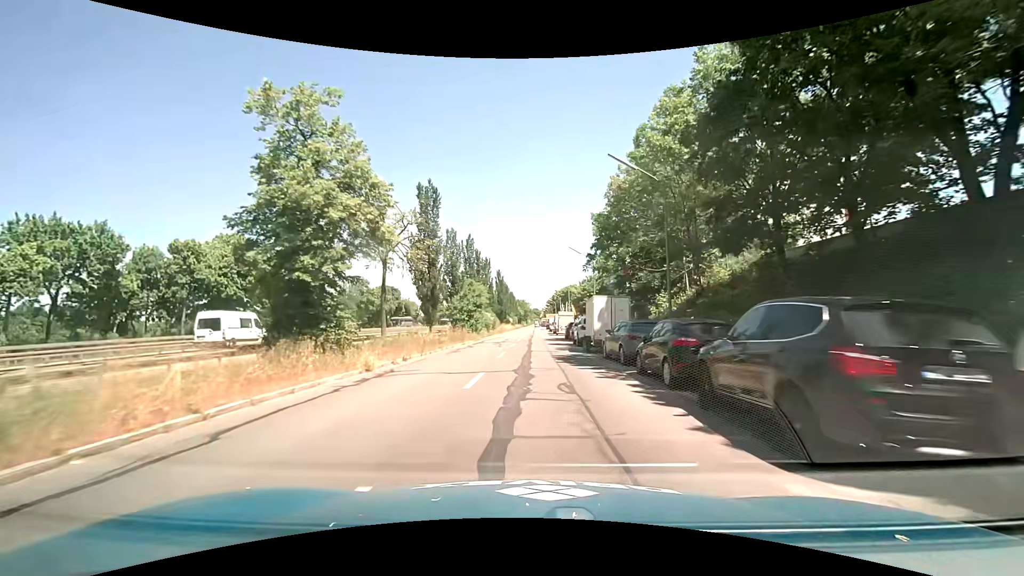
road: tertiary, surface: asphalt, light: Day
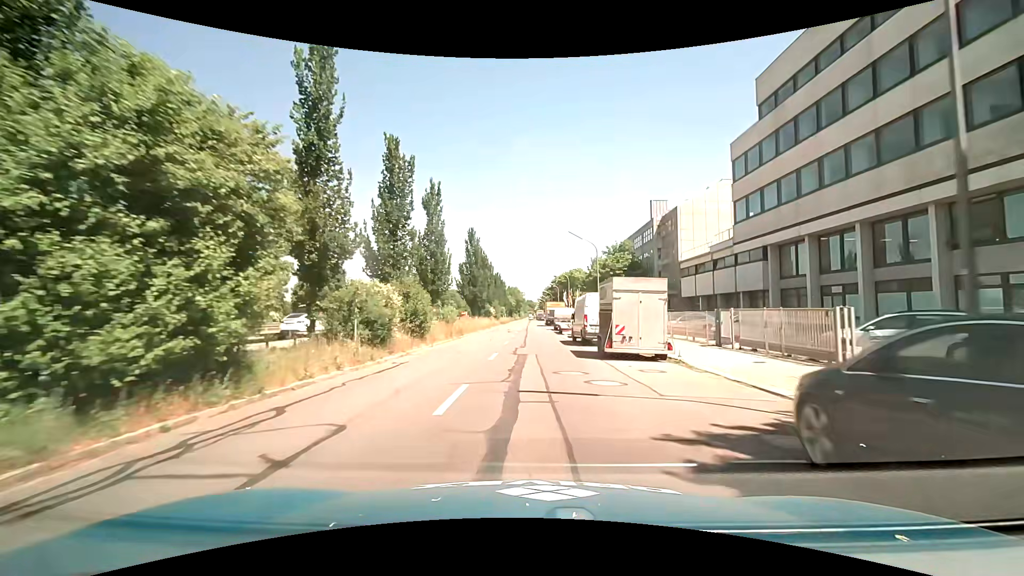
(+0.2, +39.6) m; +1°
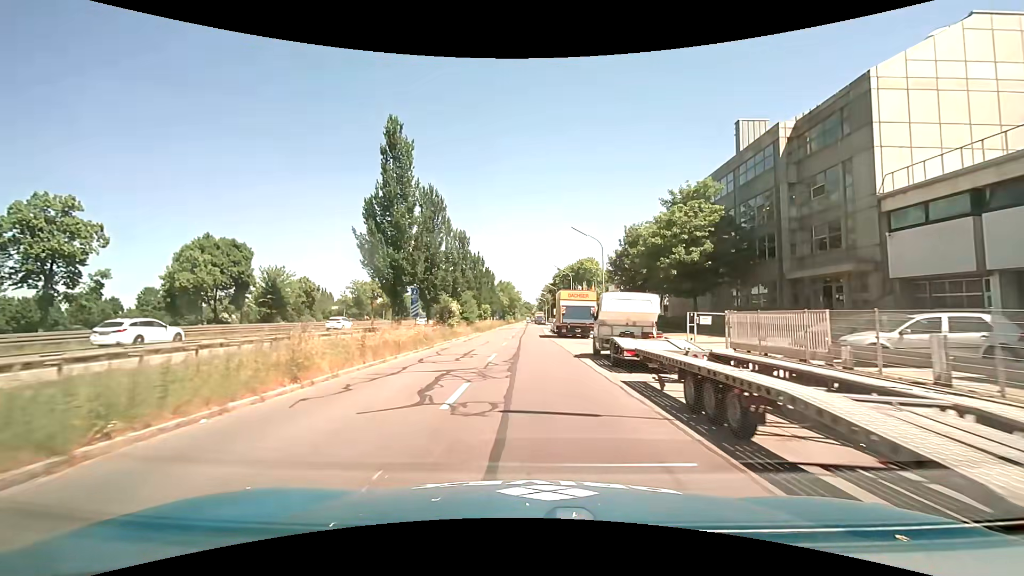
(0.0, +35.5) m; -1°
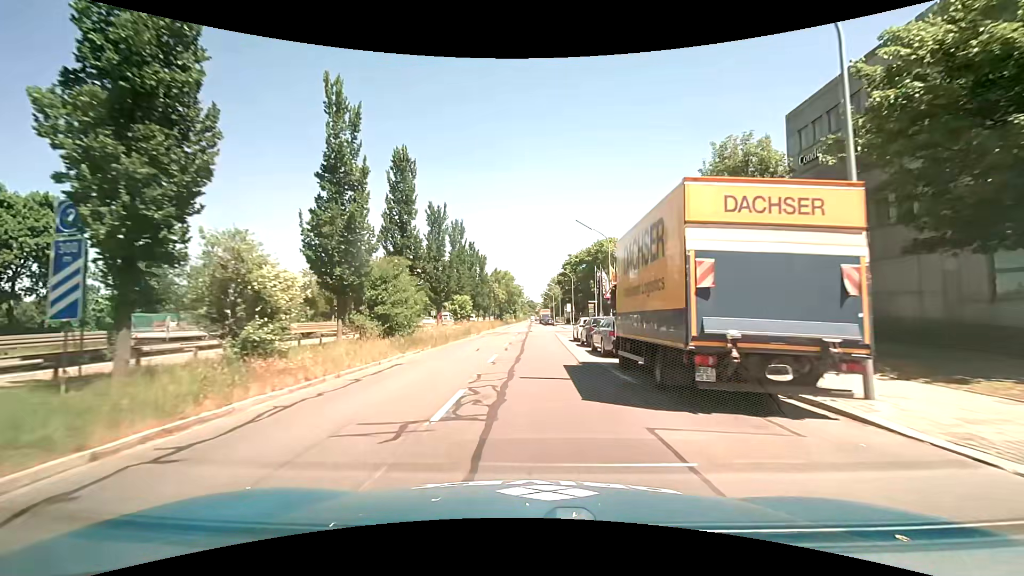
(+0.3, +28.3) m; 0°
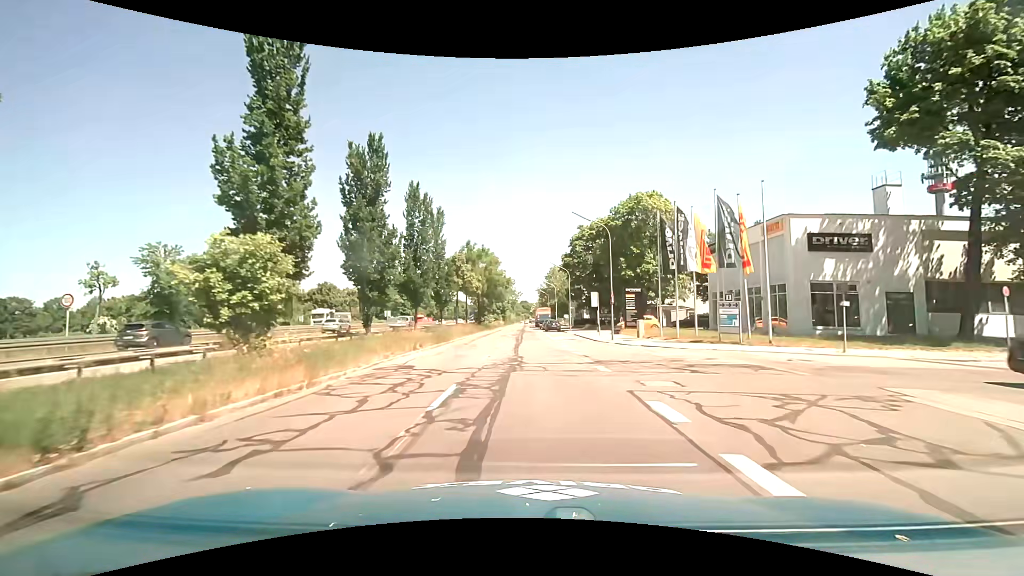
(+0.3, +35.3) m; +1°
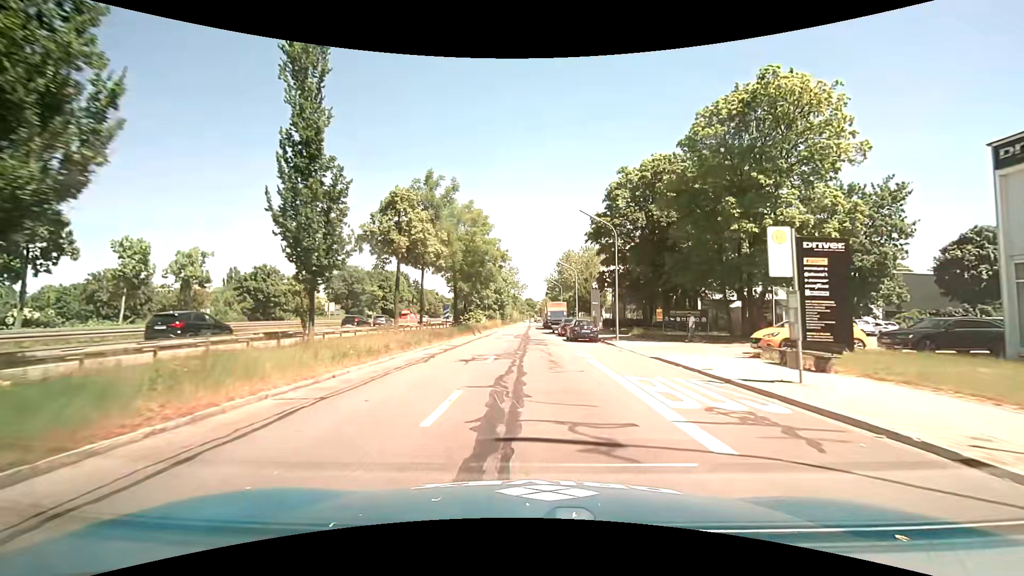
(-0.3, +28.3) m; 0°
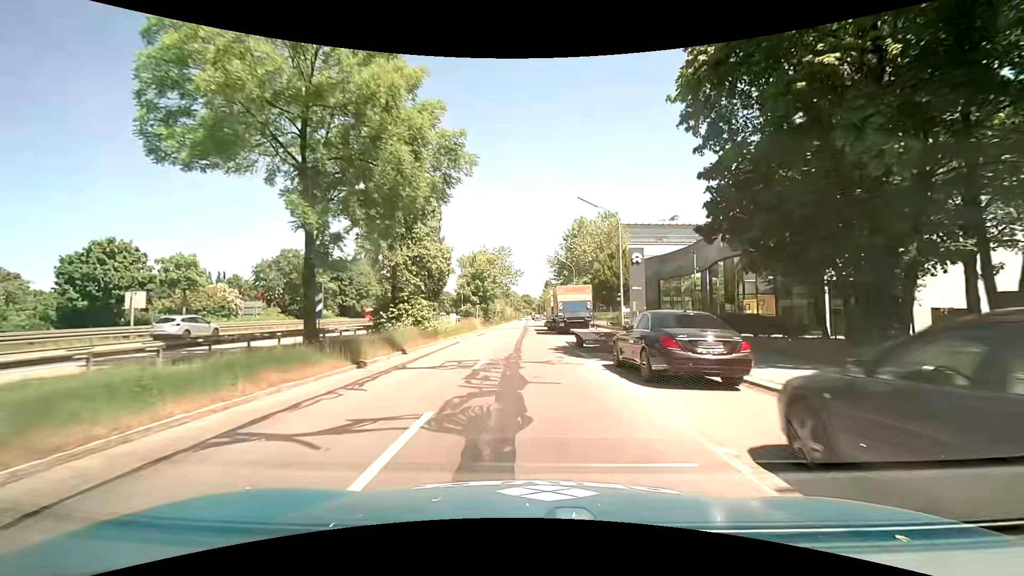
(-0.1, +29.9) m; 0°
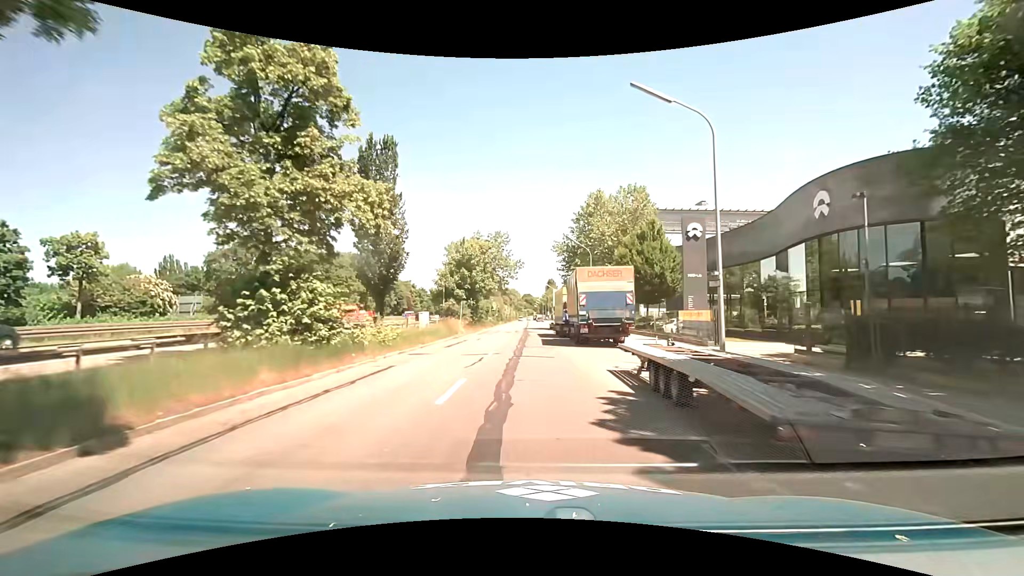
(-0.1, +14.3) m; -1°
(0, +10) (0, +20) (0, +30) (0, +40) (0, +50) (0, +60) (0, +70) (+1, +80) (+1, +90) (+1, +100) m
